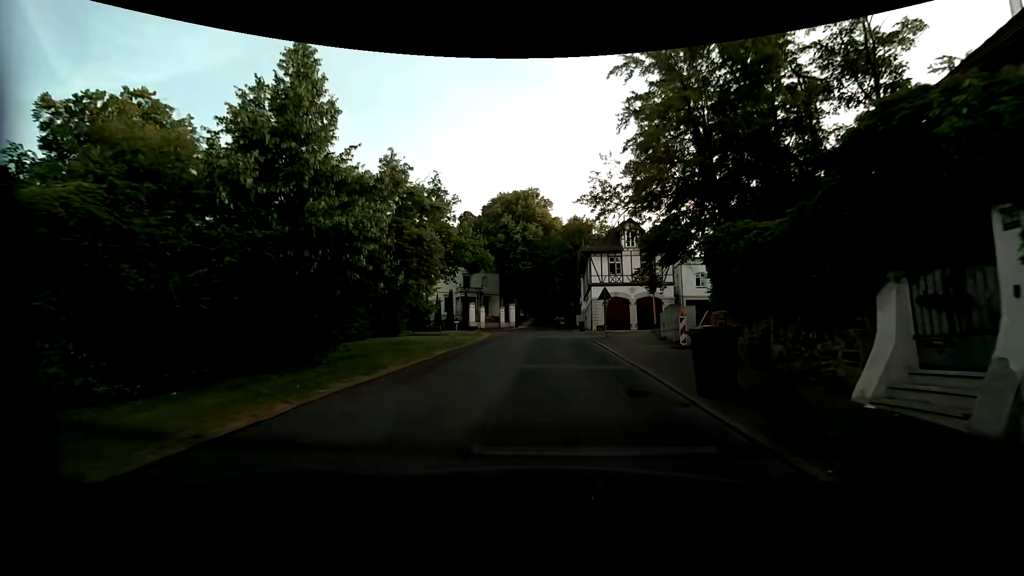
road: residential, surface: asphalt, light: Day
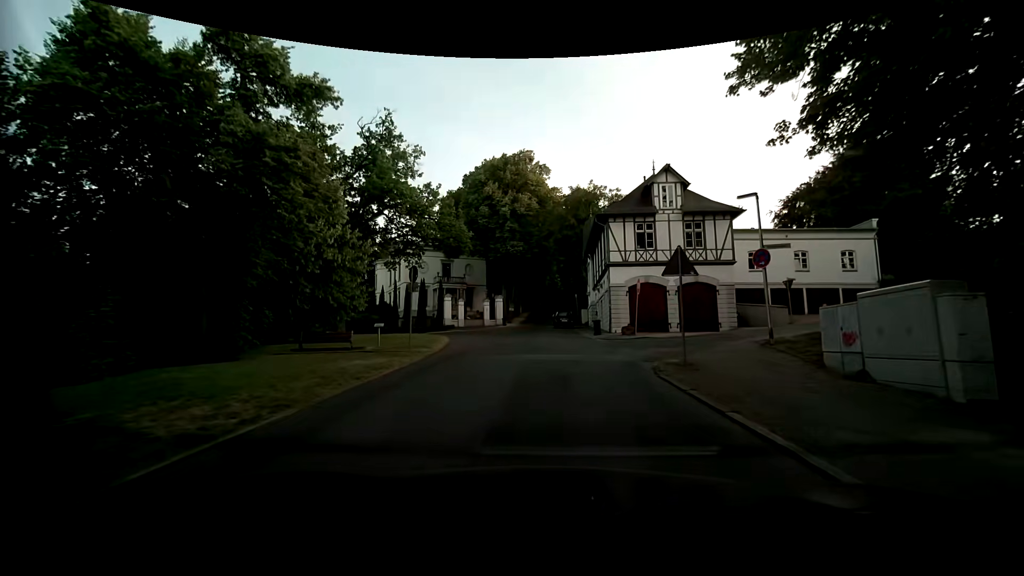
(-0.1, +15.9) m; 0°
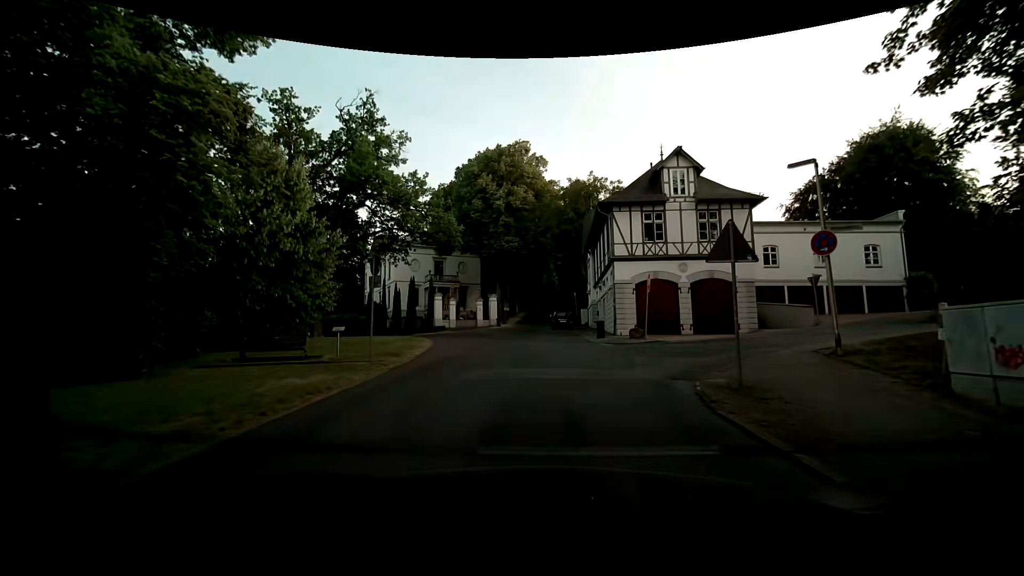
(0.0, +3.5) m; 0°
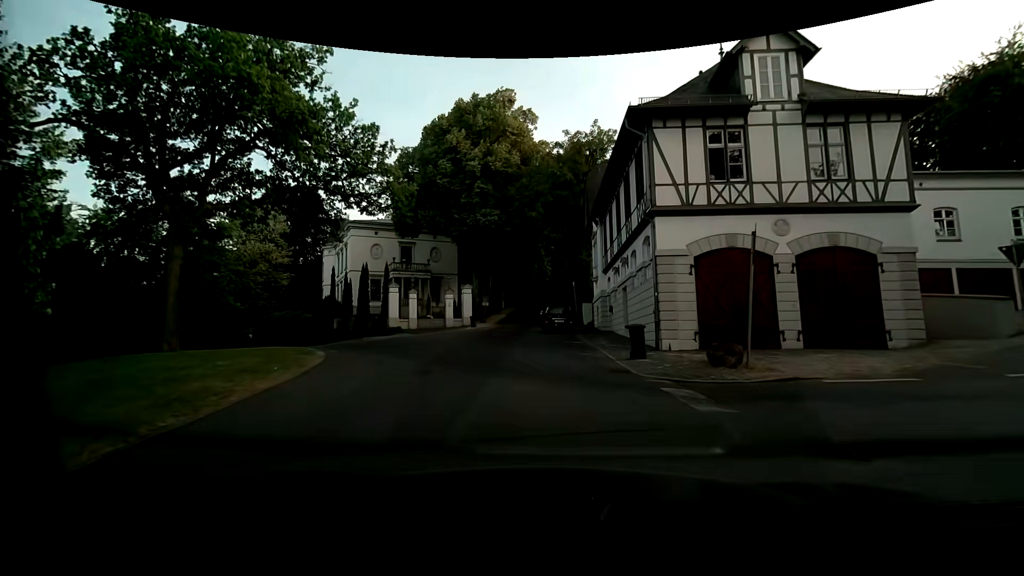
(+0.2, +12.9) m; +1°
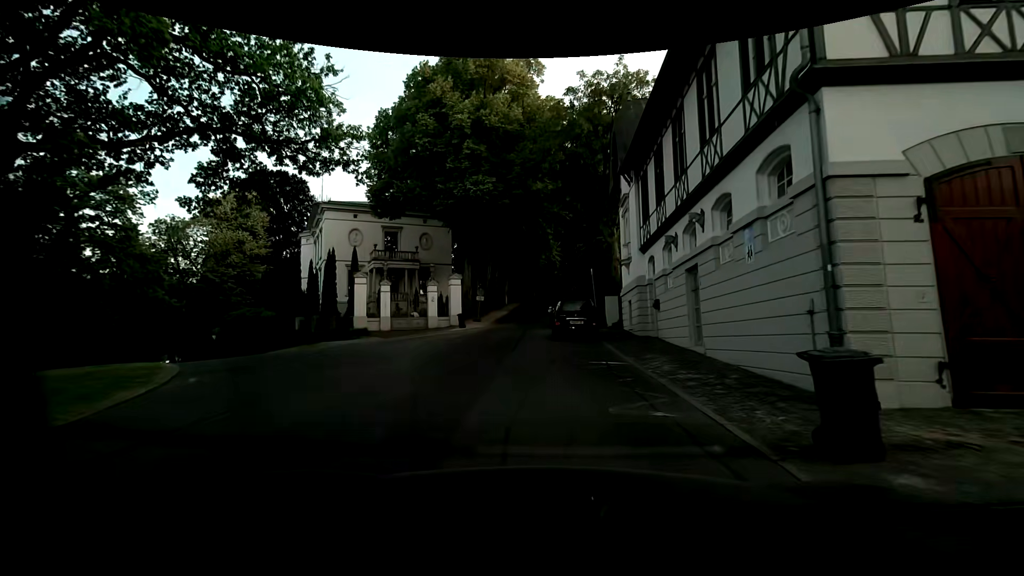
(0.0, +9.1) m; -1°
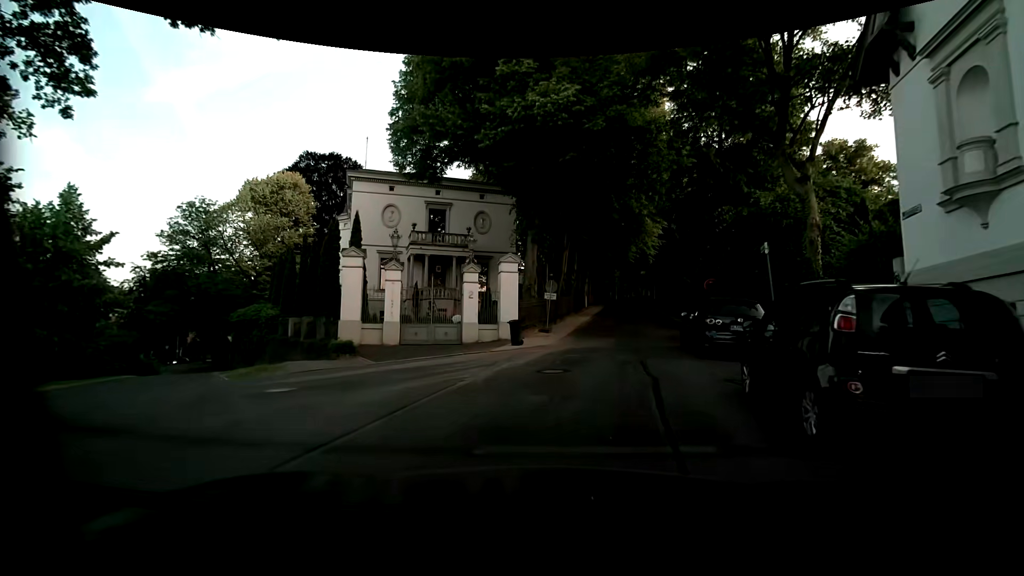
(-1.2, +13.5) m; -8°
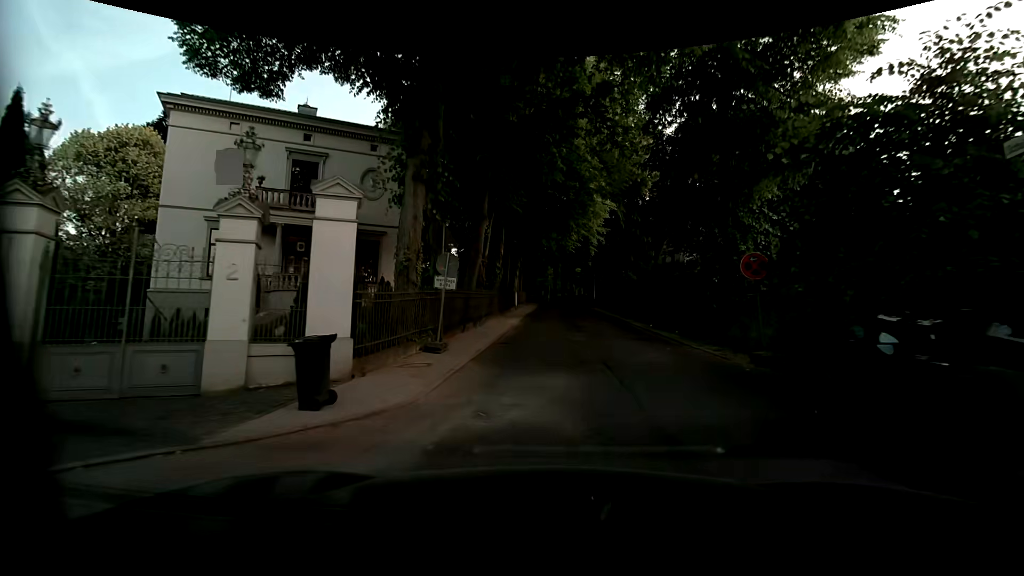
(+0.7, +11.7) m; +7°
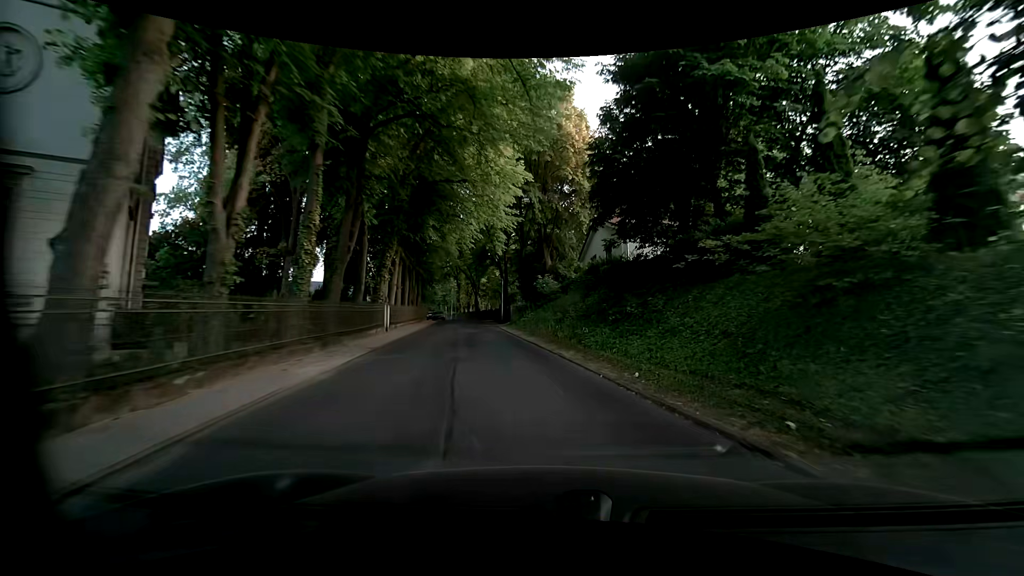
(+1.2, +15.3) m; +11°
(0, +10) (-2, +20) (-3, +30) (-5, +40) (-7, +49) (-9, +59) (-11, +69) (-14, +79) (-17, +88) (-21, +97) m
